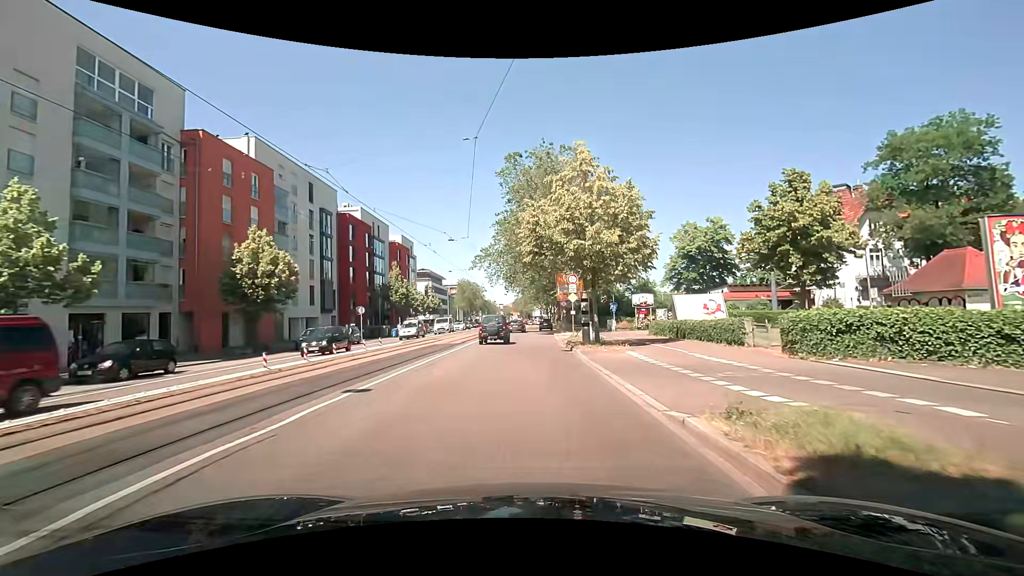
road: primary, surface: asphalt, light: Day
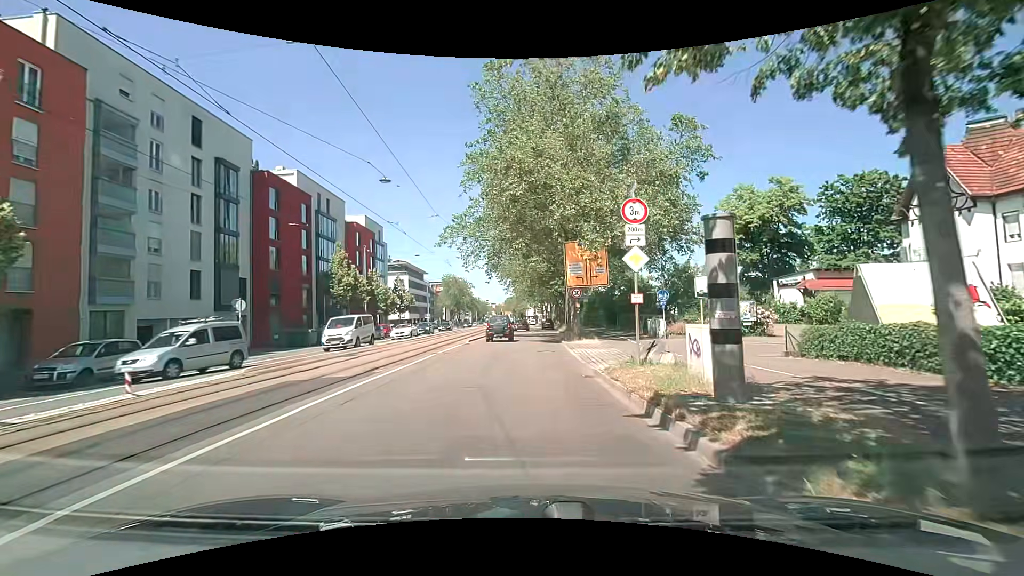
(+0.5, +18.1) m; +2°
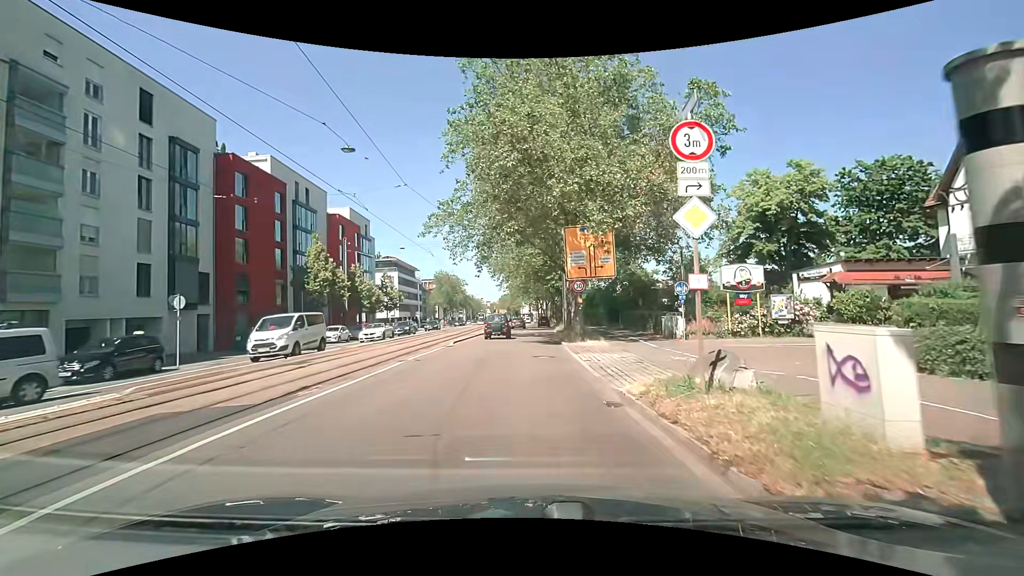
(+0.1, +4.2) m; +2°
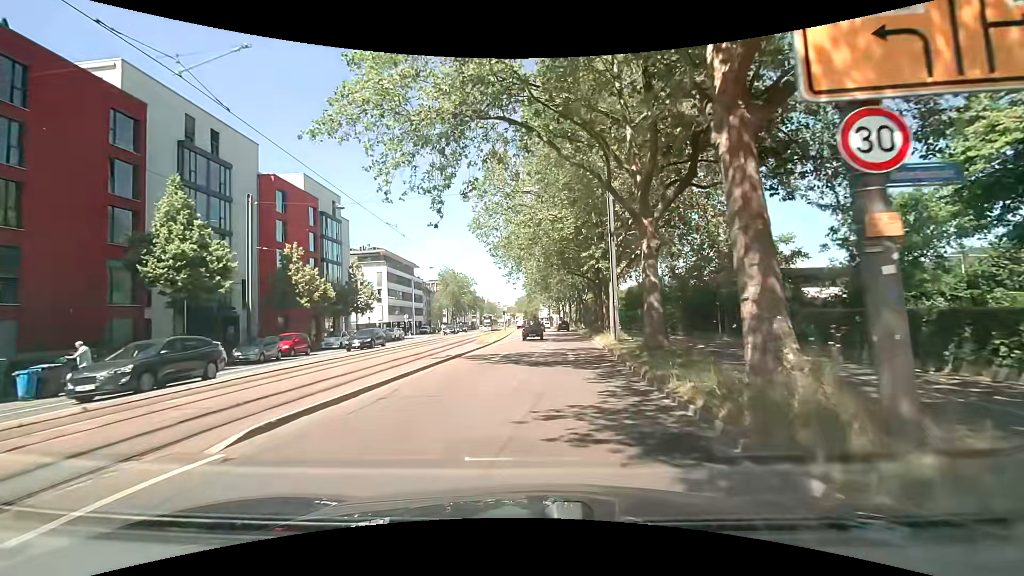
(-0.3, +21.3) m; -3°
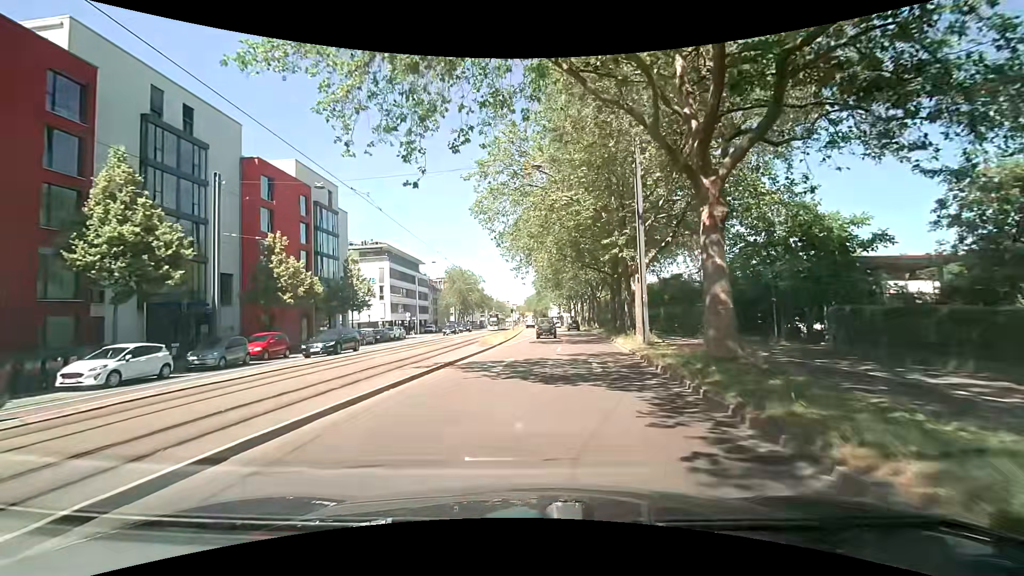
(0.0, +4.7) m; 0°
